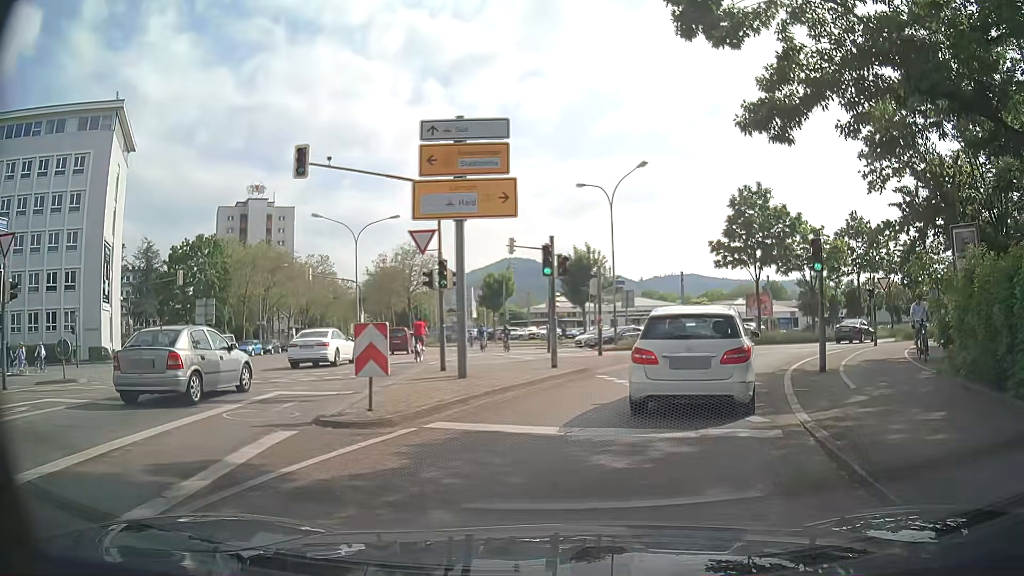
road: secondary_link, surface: asphalt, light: Day
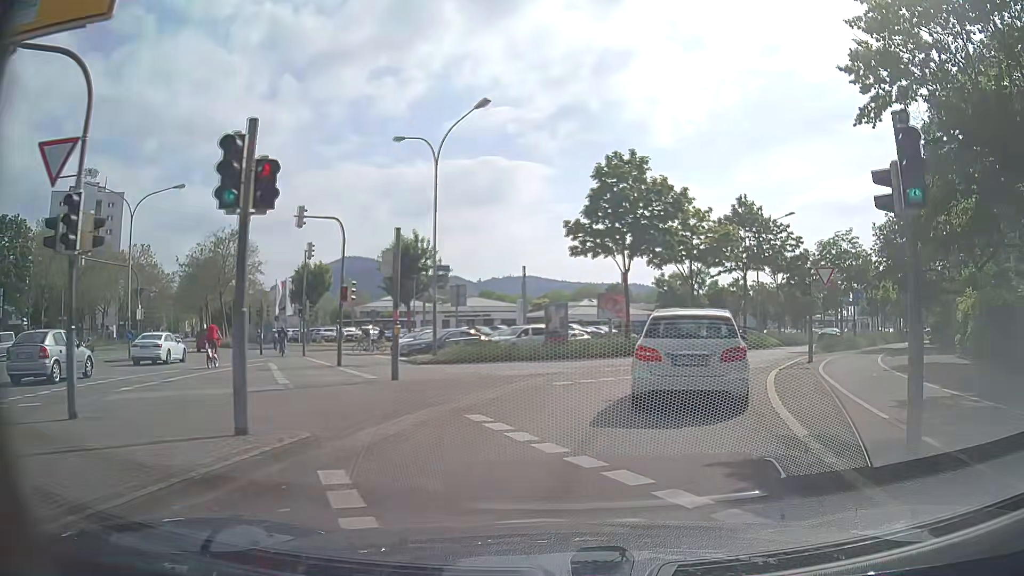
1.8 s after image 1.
(+1.4, +10.6) m; +16°
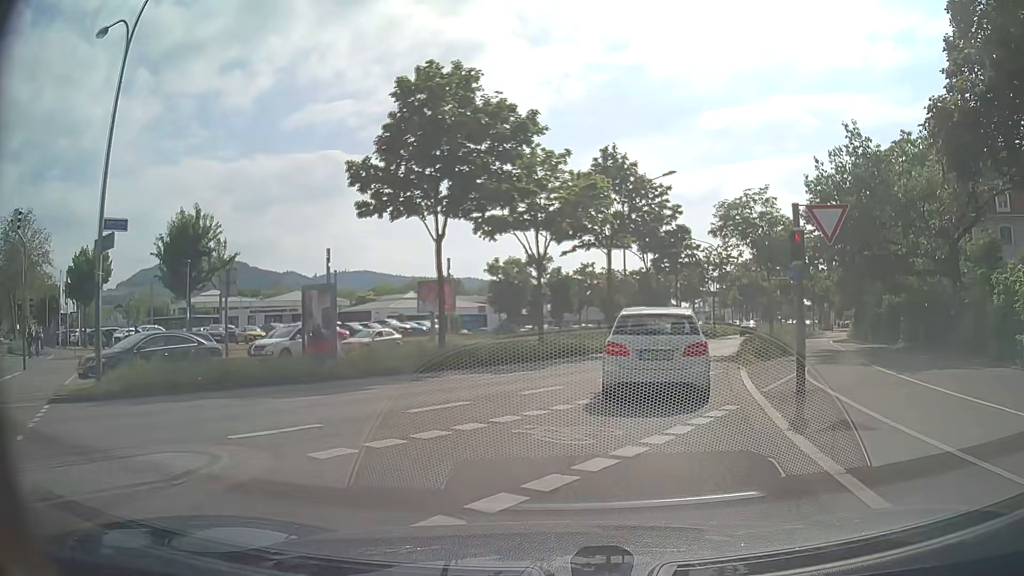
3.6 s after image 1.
(+1.3, +12.7) m; +13°
(+1, +10) (+3, +20) (+6, +29) (+10, +38) (+14, +48) (+18, +57) (+21, +66) (+25, +75) (+29, +84) (+33, +94) m
